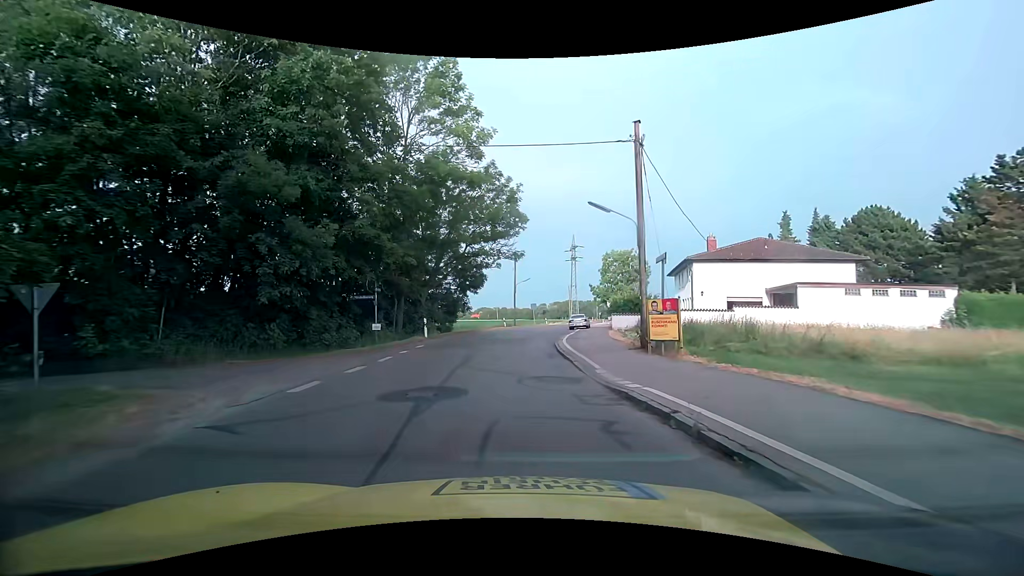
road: tertiary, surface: asphalt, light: Day
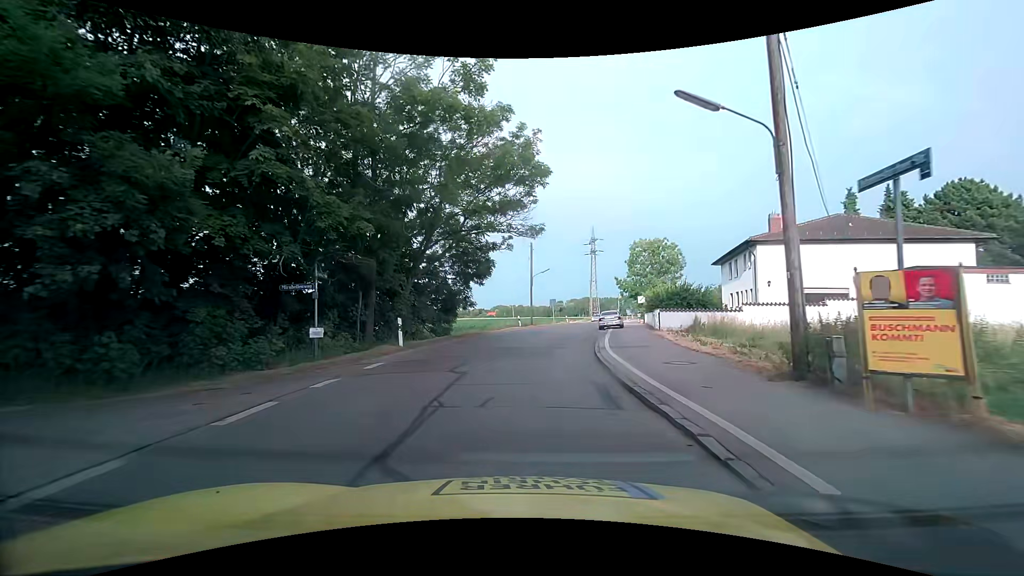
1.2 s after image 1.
(-0.2, +8.9) m; -2°
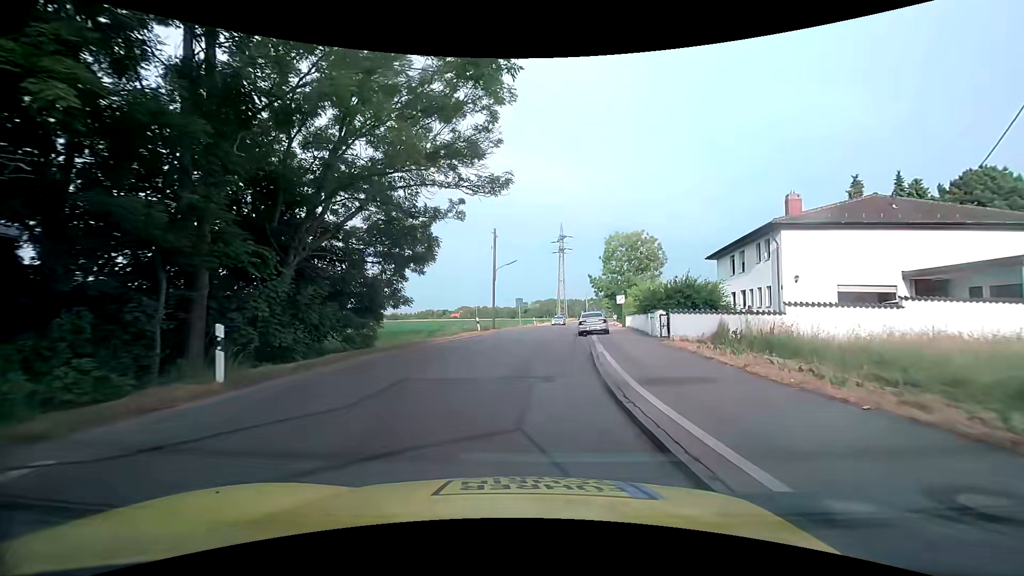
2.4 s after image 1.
(+0.2, +8.7) m; +4°
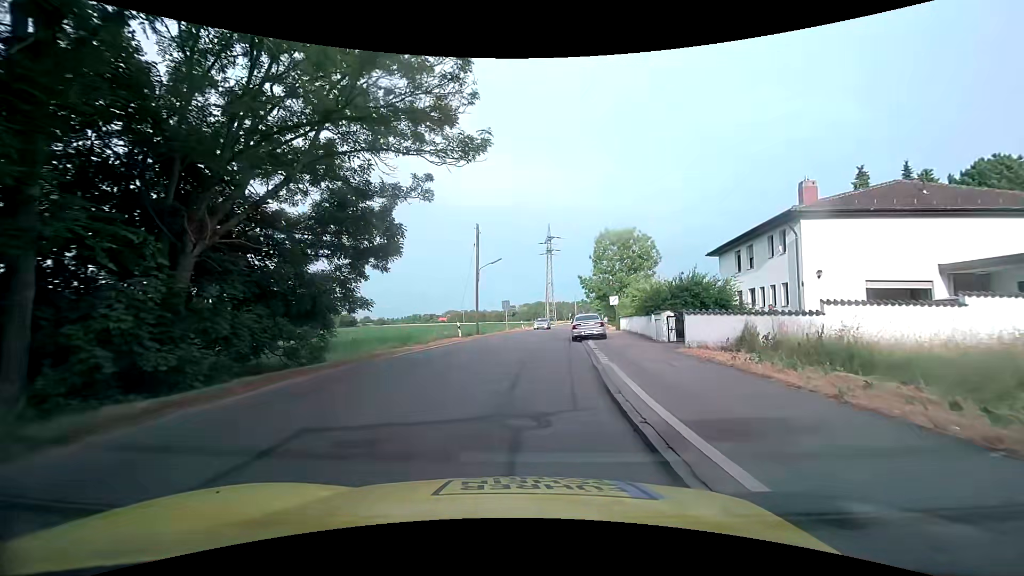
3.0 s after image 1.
(+0.1, +3.6) m; +2°
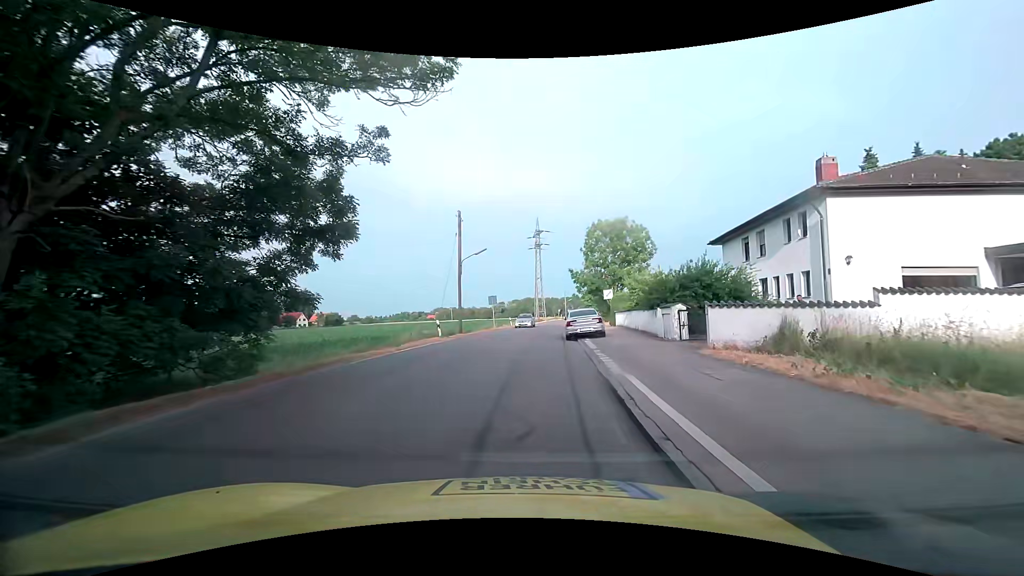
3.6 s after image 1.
(0.0, +3.3) m; 0°
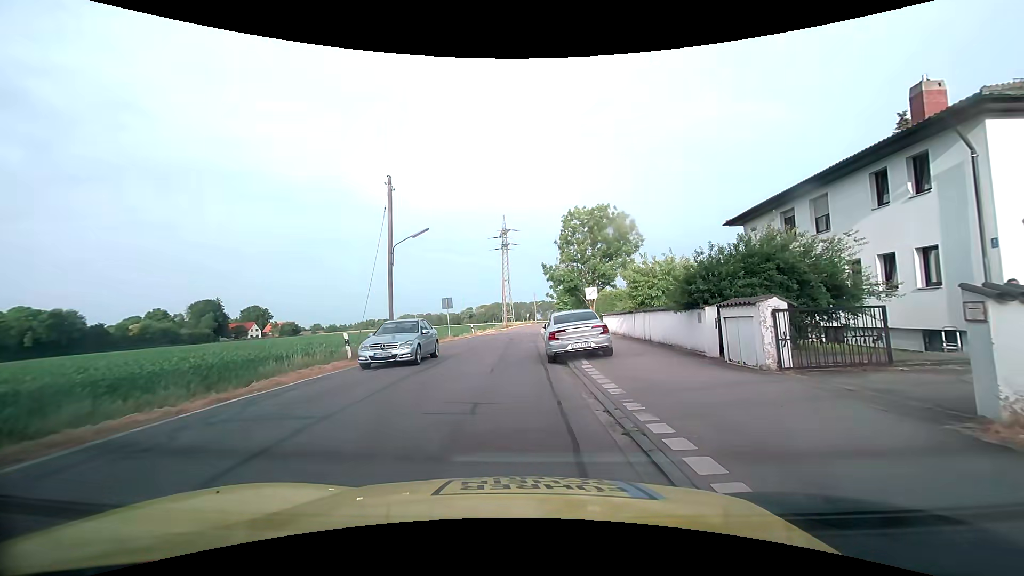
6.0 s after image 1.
(+0.4, +9.4) m; +4°
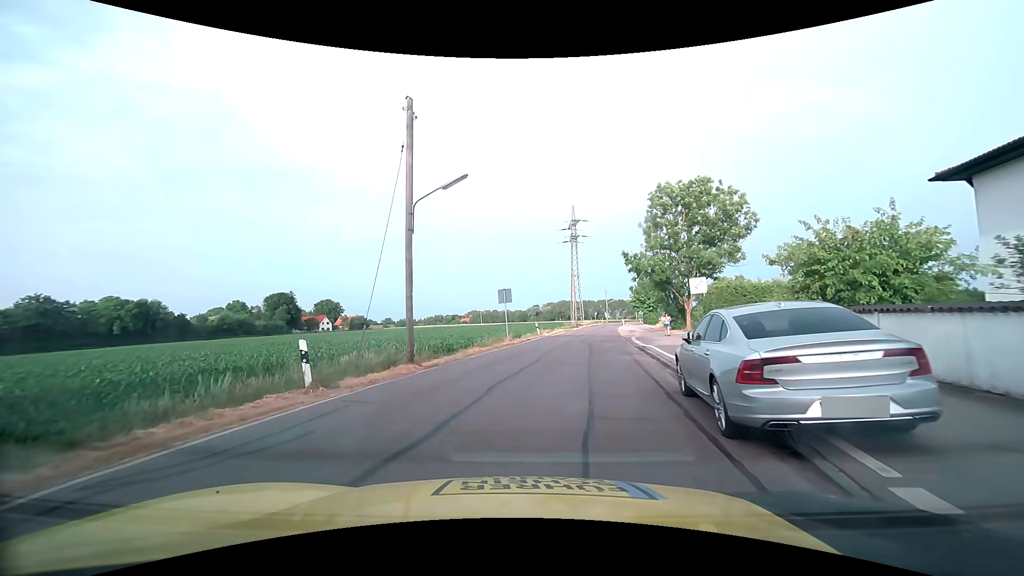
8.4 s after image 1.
(-0.4, +8.9) m; -8°
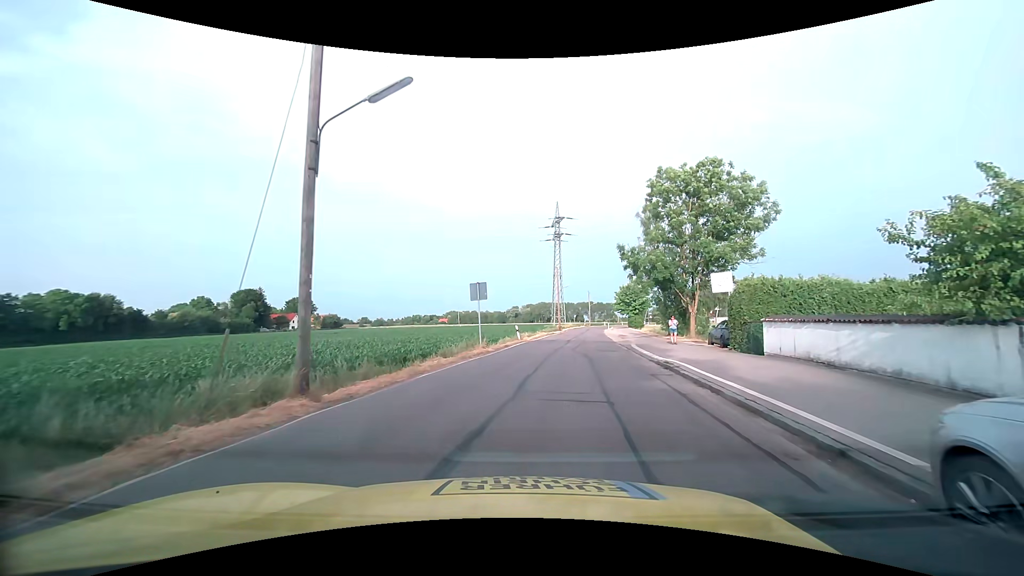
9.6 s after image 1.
(0.0, +6.1) m; +2°
(+1, +10) (+3, +20) (+4, +30) (+6, +40) (+7, +49) (+9, +59) (+10, +69) (+12, +79) (+14, +89) (+16, +99) m
